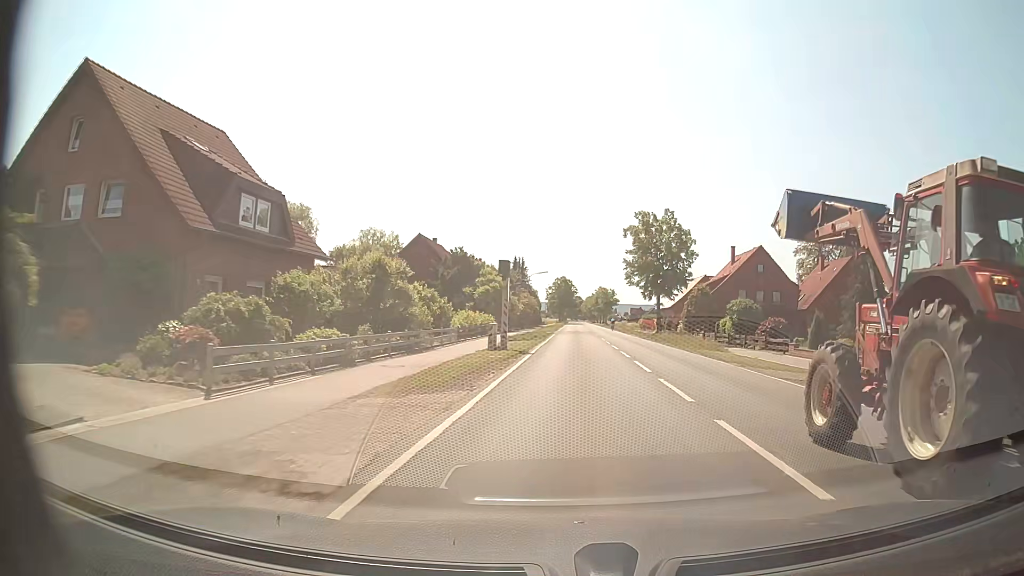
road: secondary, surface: asphalt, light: Day
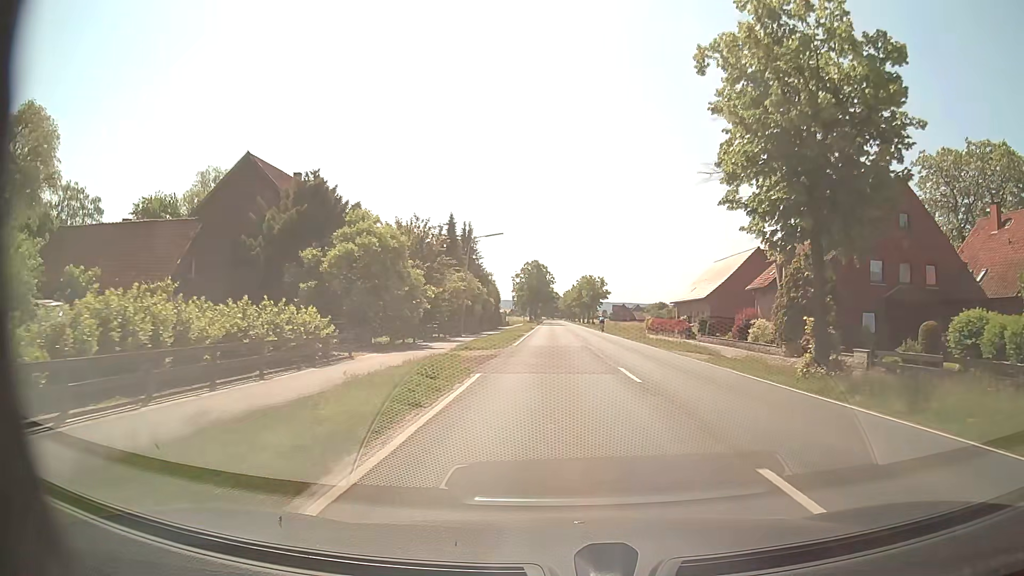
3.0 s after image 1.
(+1.0, +39.2) m; +2°
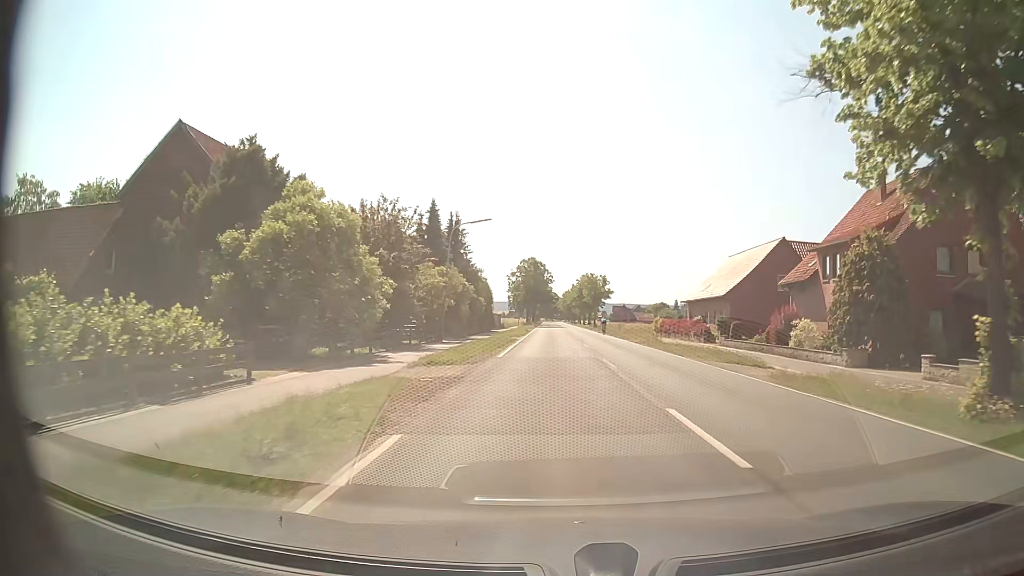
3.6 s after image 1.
(0.0, +7.9) m; 0°
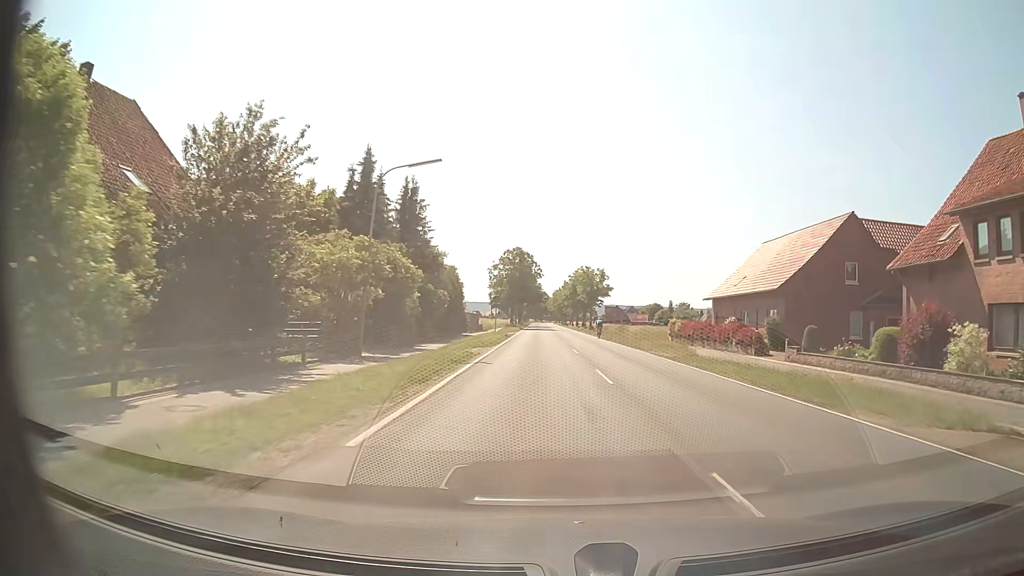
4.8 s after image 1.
(0.0, +15.9) m; +1°
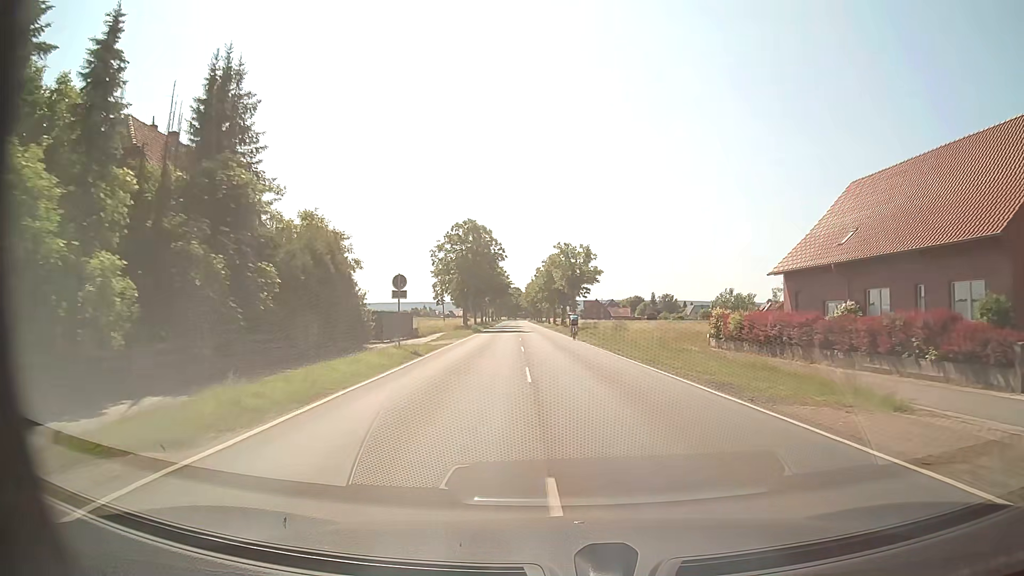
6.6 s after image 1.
(+0.7, +24.6) m; +2°
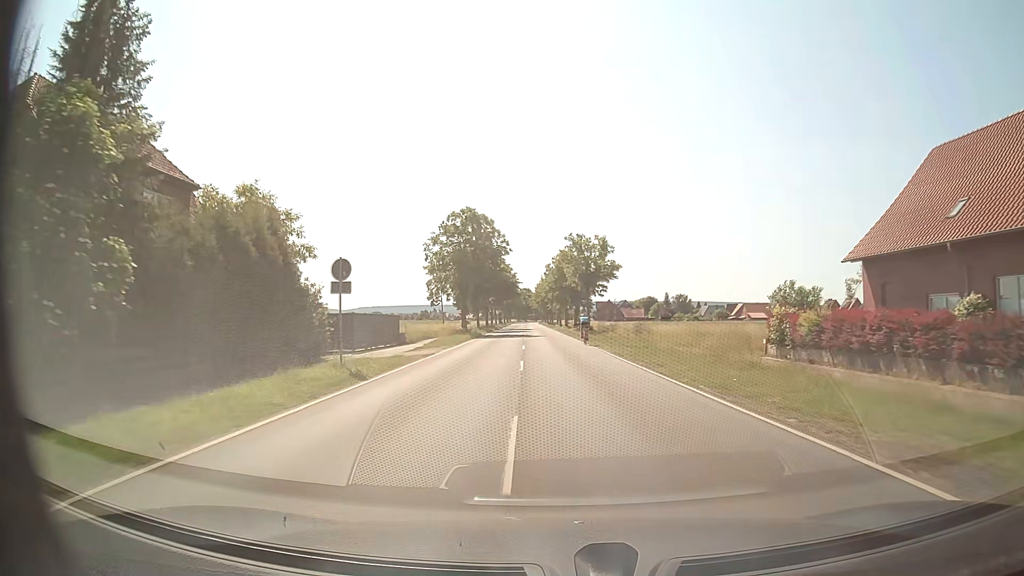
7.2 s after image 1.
(-0.1, +8.4) m; -1°
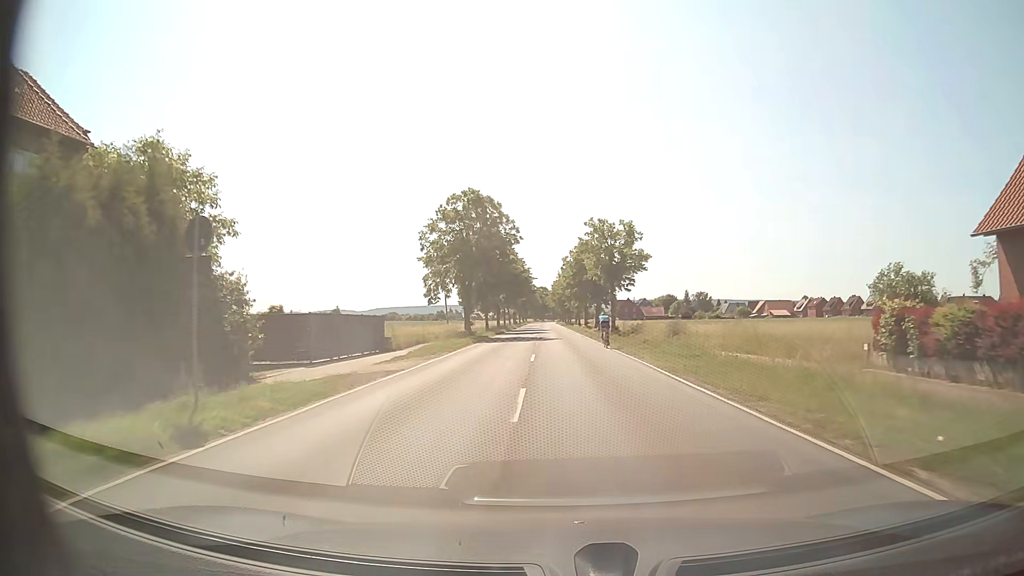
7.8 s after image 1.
(-0.1, +8.4) m; -1°
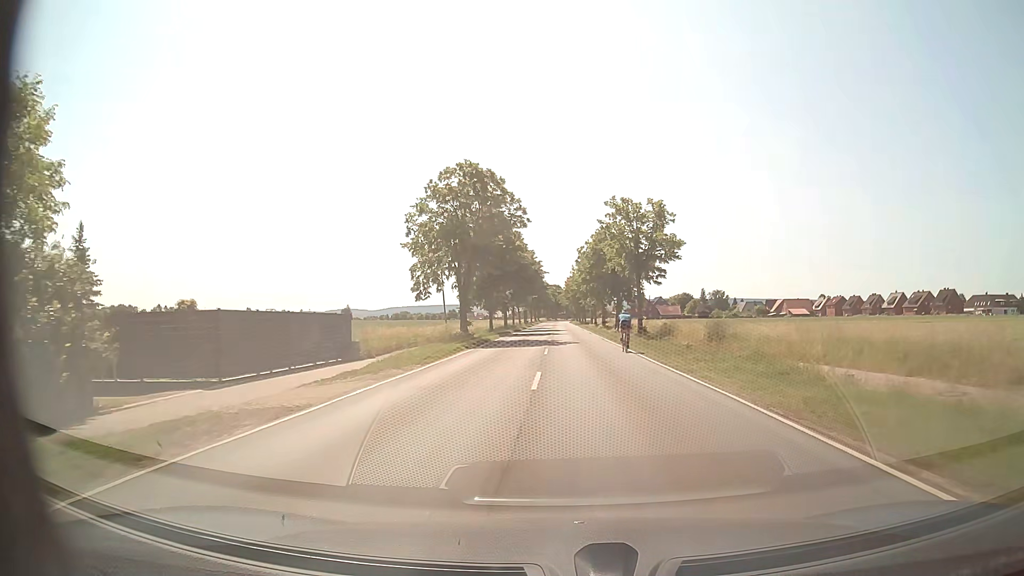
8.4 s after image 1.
(-0.2, +8.5) m; -1°
